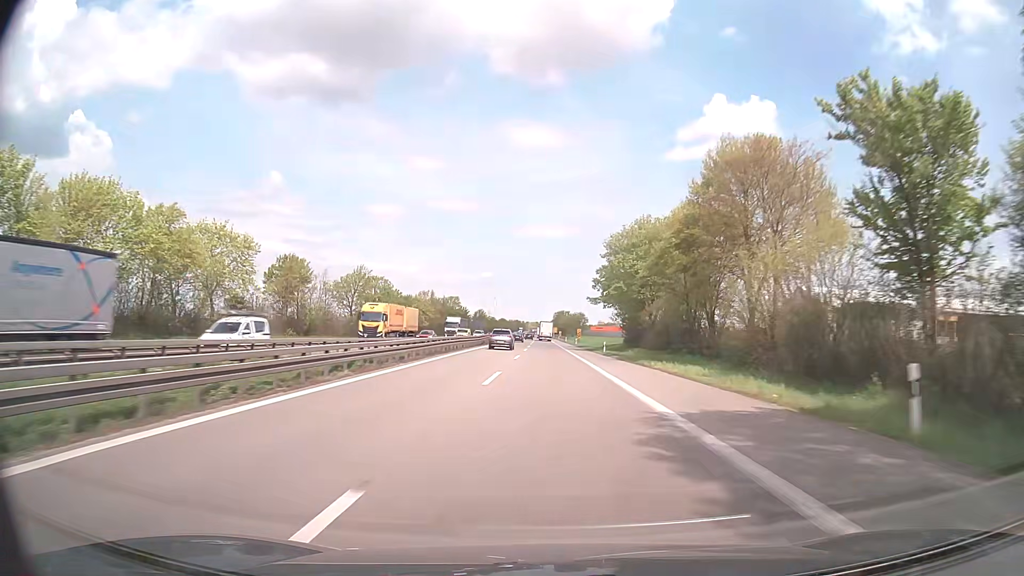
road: trunk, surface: asphalt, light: Day
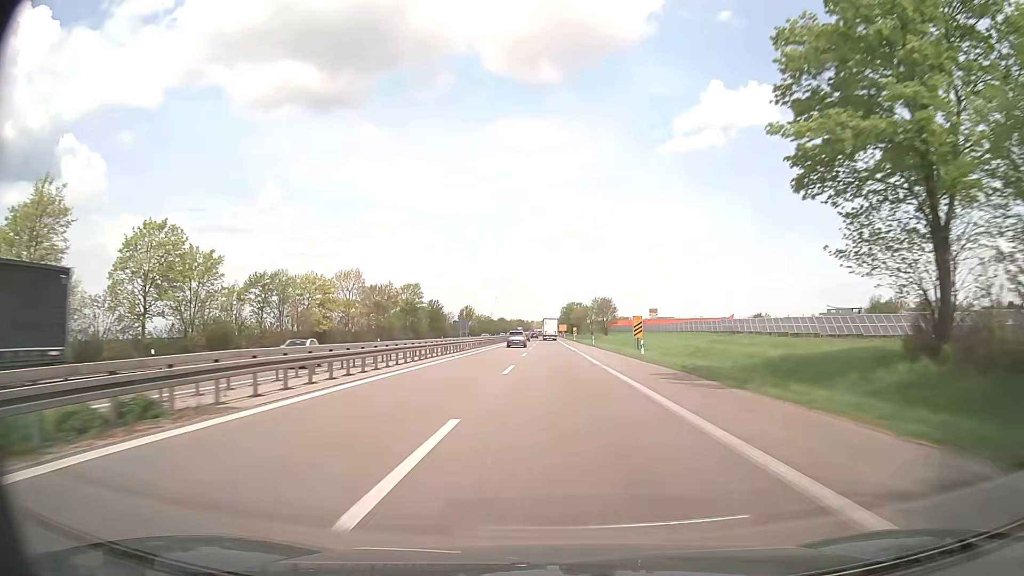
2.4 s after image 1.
(-0.3, +66.4) m; 0°
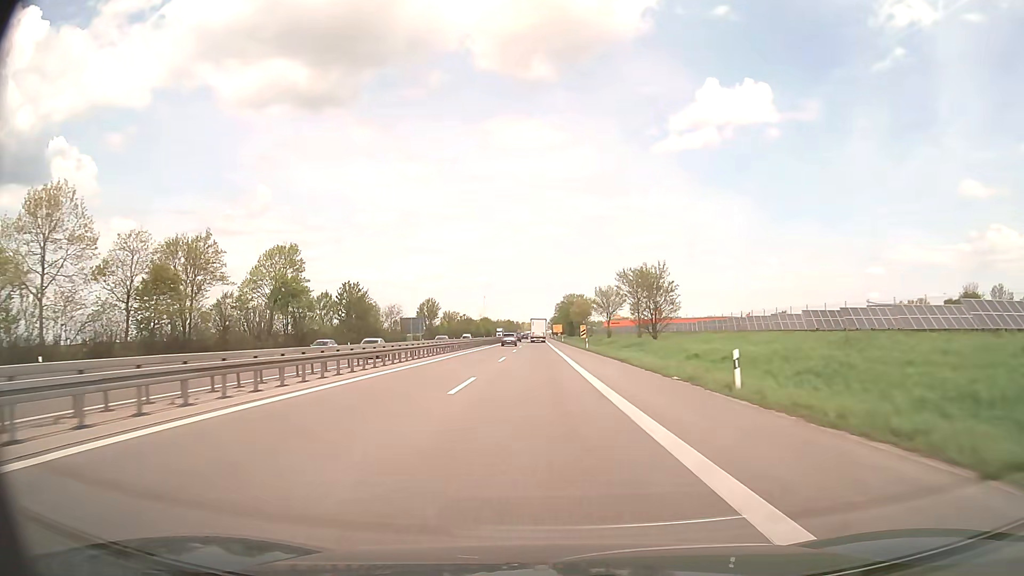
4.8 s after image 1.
(+0.5, +61.2) m; +1°
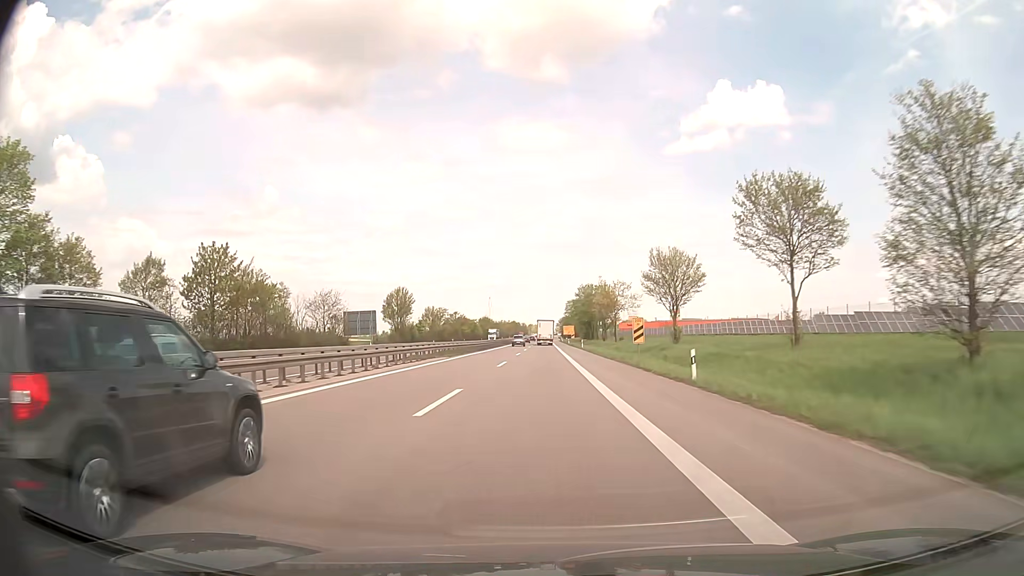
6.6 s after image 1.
(-0.5, +44.2) m; -1°
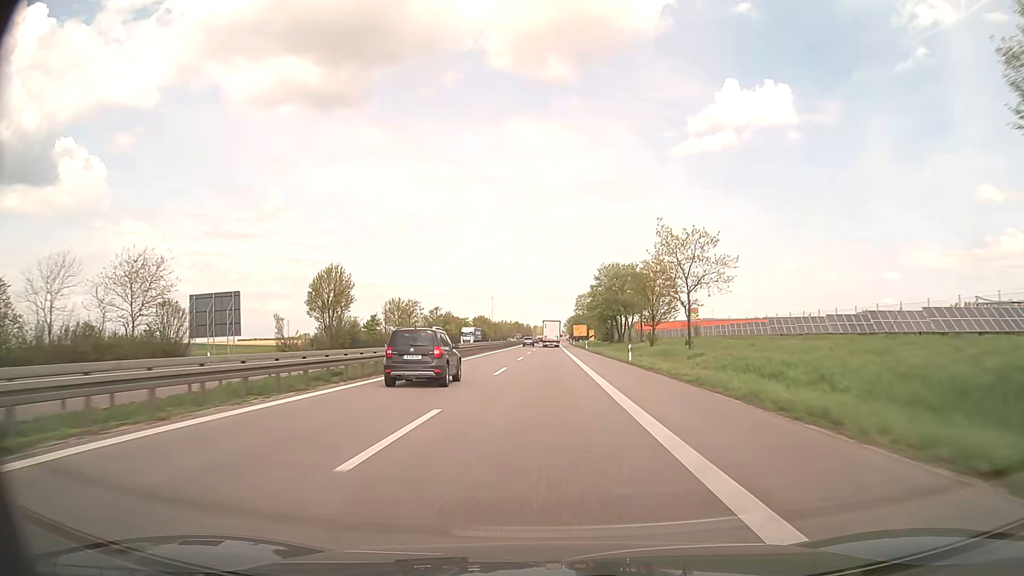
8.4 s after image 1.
(-0.1, +44.2) m; -1°
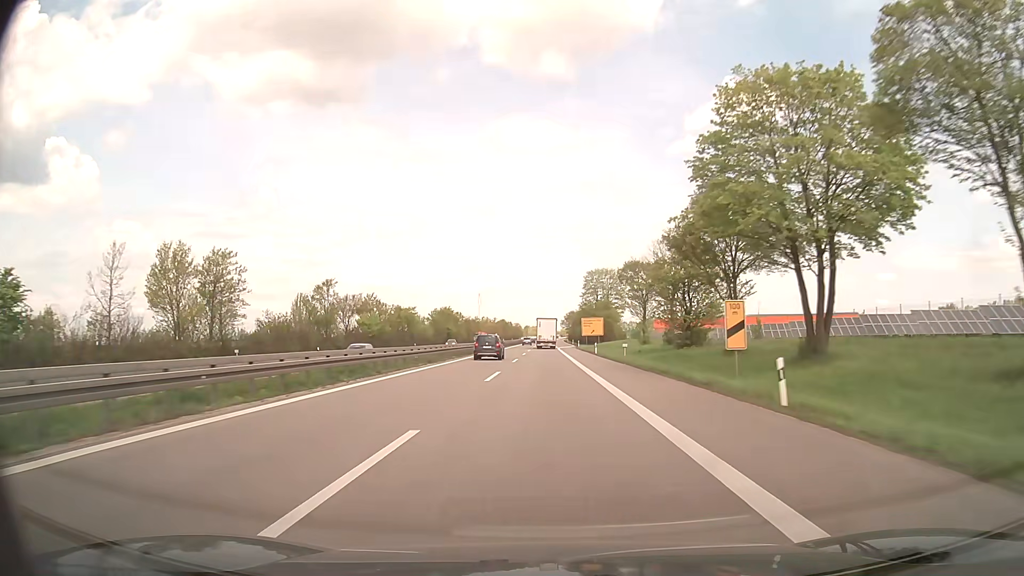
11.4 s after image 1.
(+0.2, +76.3) m; +1°
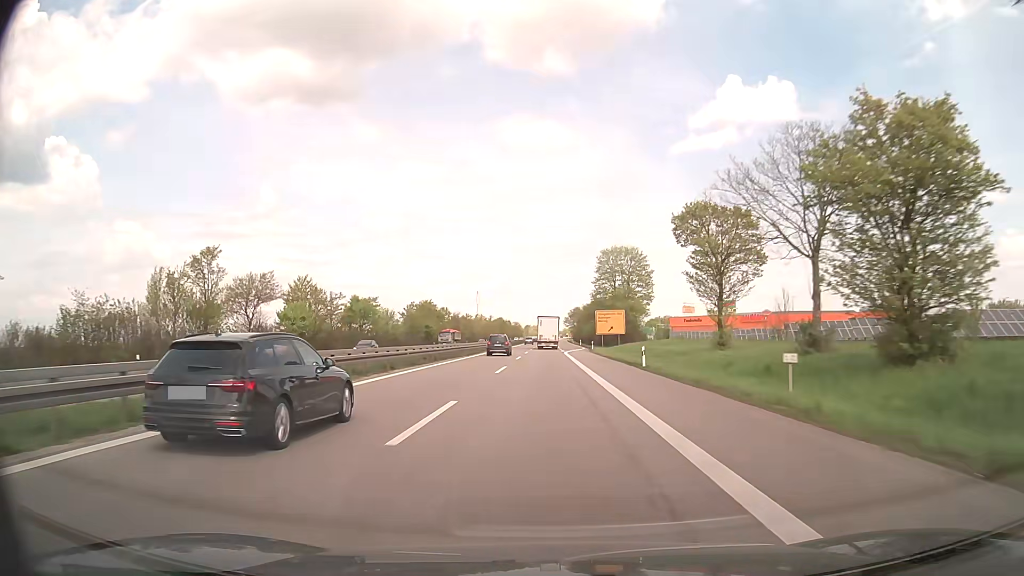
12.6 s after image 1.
(0.0, +31.6) m; 0°
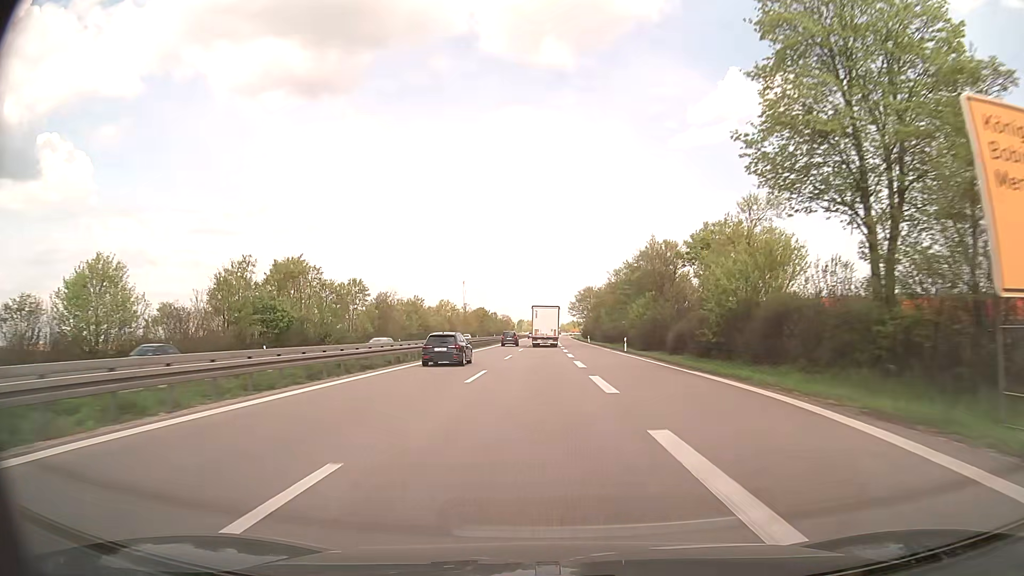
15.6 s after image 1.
(-0.1, +79.9) m; 0°
(0, +10) (0, +20) (0, +30) (0, +40) (0, +50) (0, +60) (0, +70) (0, +80) (0, +90) (0, +100) m
